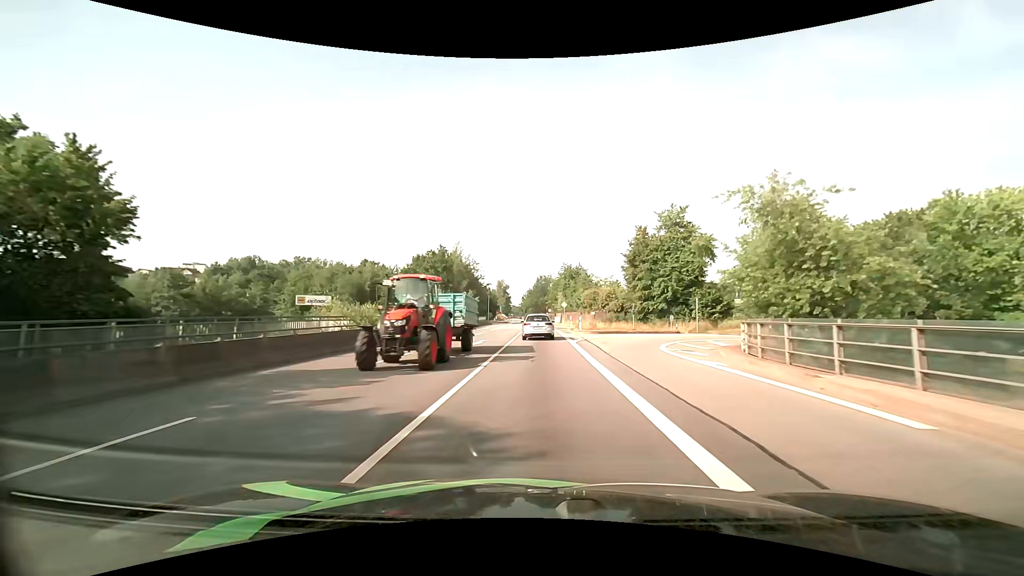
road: primary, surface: asphalt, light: Day
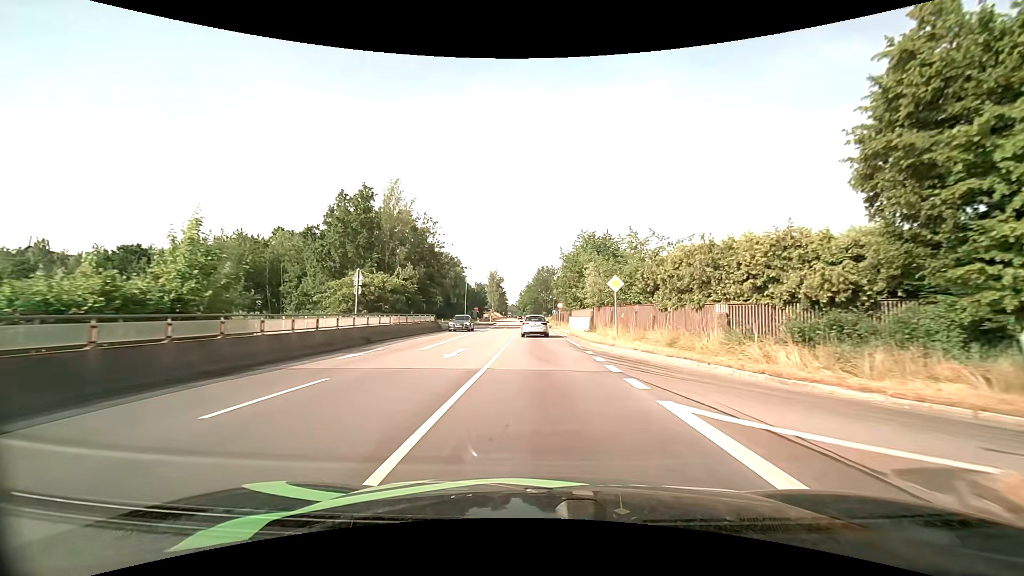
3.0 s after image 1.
(0.0, +44.0) m; 0°
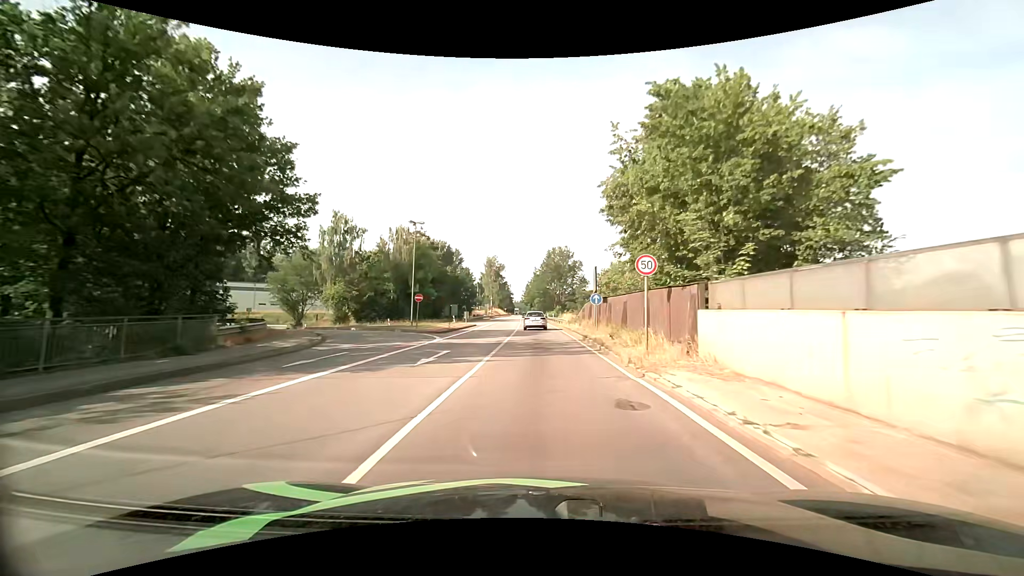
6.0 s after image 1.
(-0.2, +42.8) m; -1°
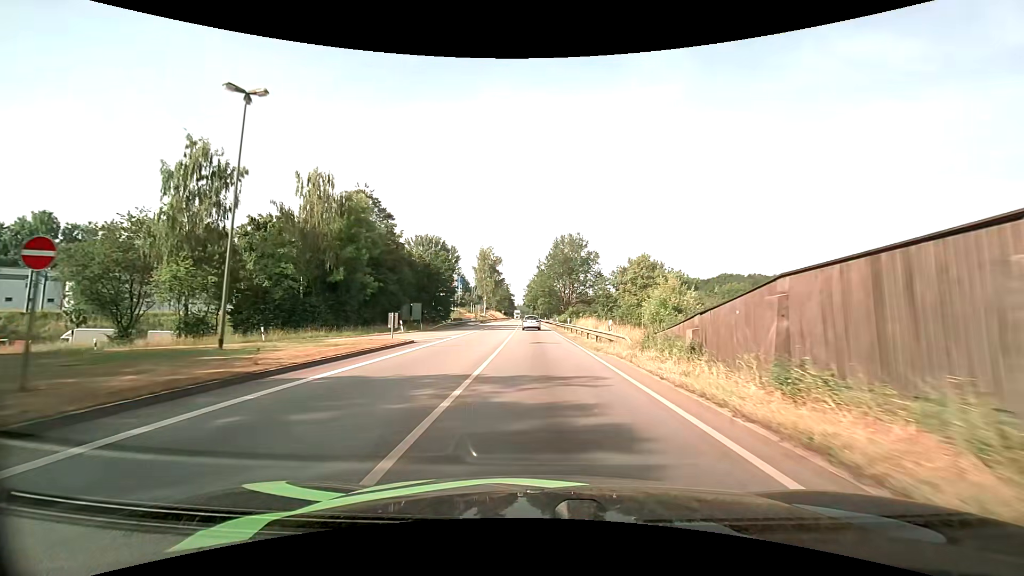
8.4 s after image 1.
(-0.3, +29.1) m; +1°
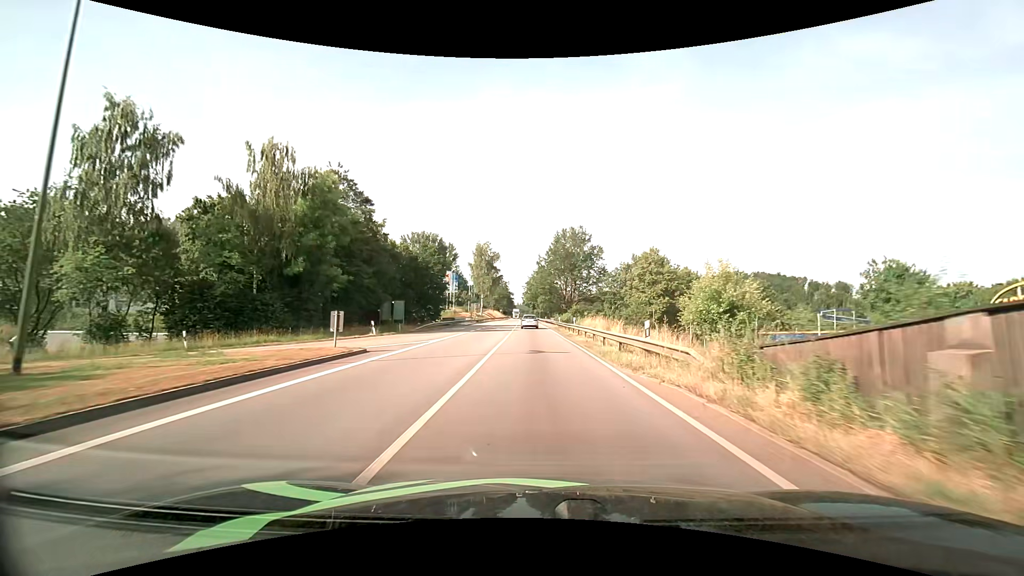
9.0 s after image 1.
(-0.1, +7.3) m; -1°
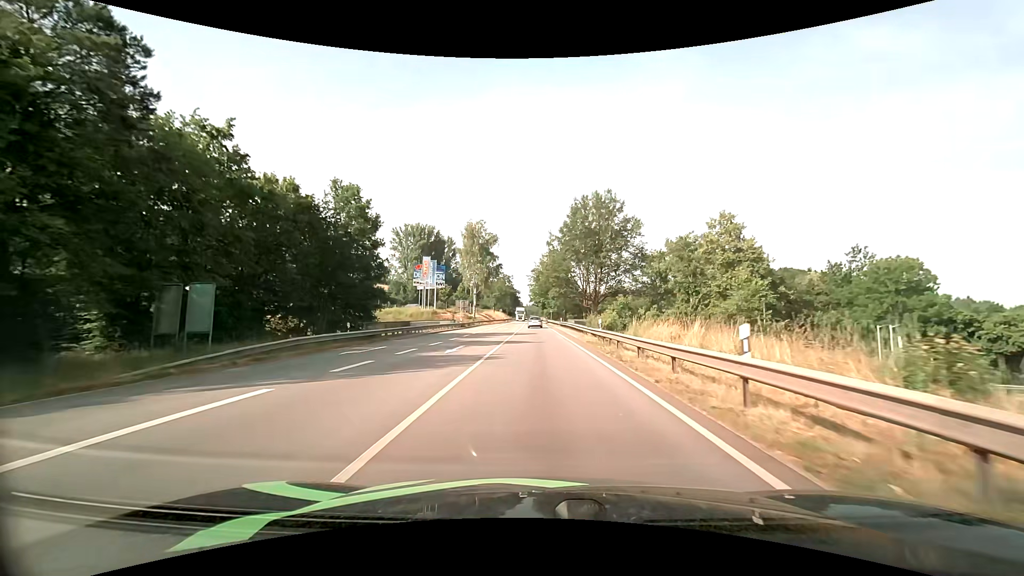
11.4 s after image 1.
(-0.2, +30.6) m; -1°
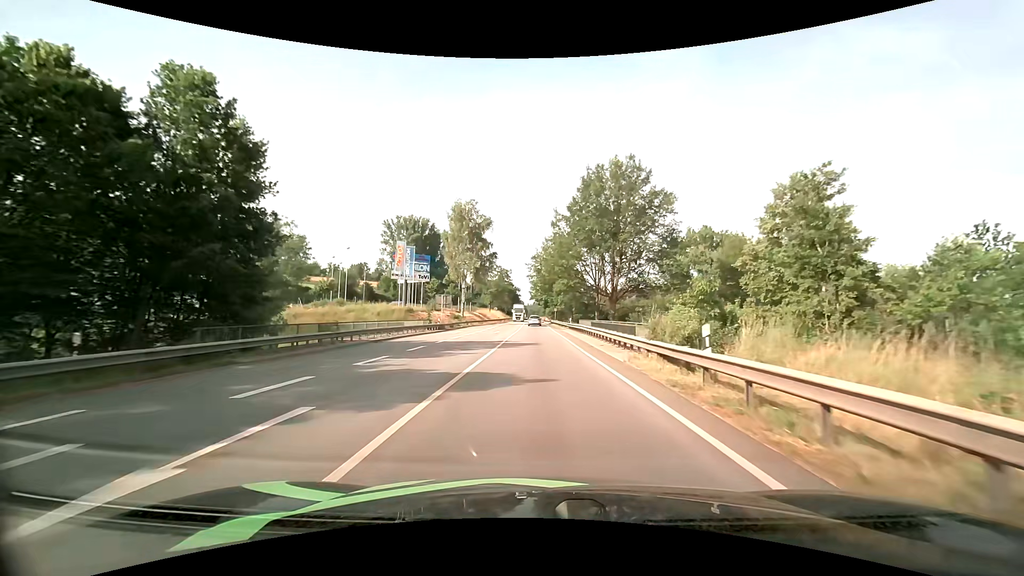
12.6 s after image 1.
(0.0, +16.2) m; 0°
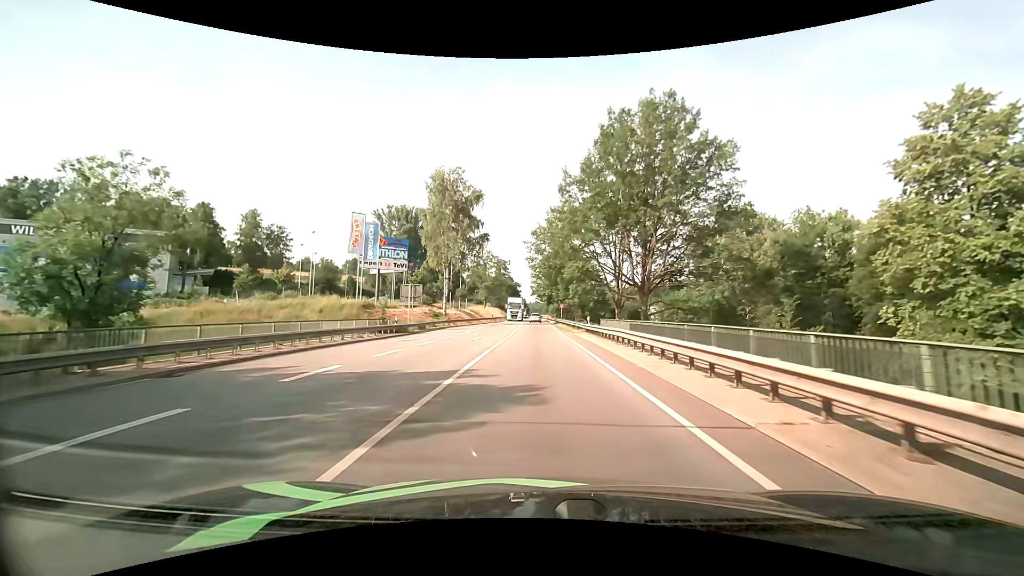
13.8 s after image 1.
(-0.1, +16.3) m; 0°
(0, +10) (0, +20) (0, +30) (0, +40) (0, +50) (0, +60) (0, +70) (0, +80) (0, +90) (0, +100) m
